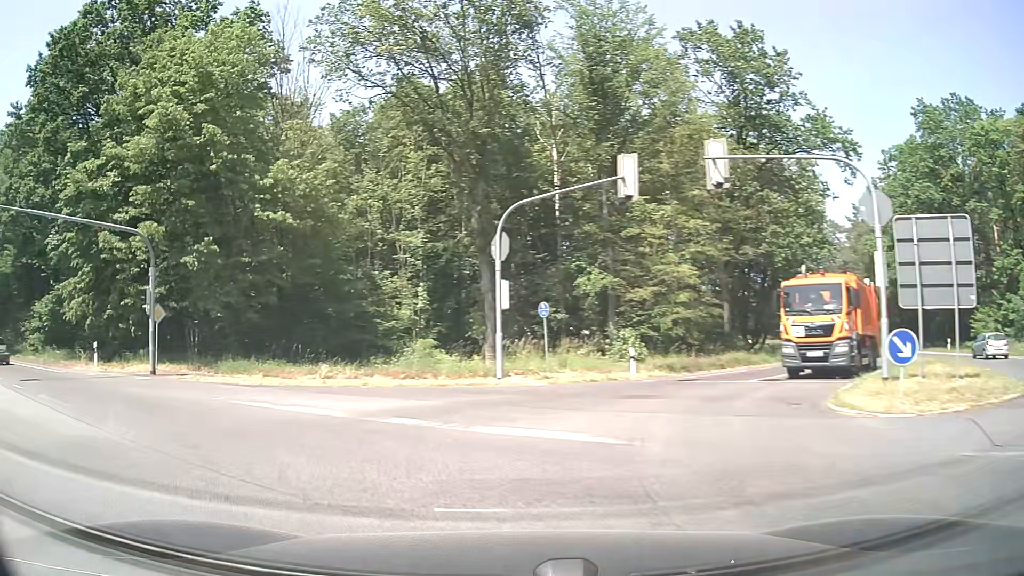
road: secondary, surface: asphalt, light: Day
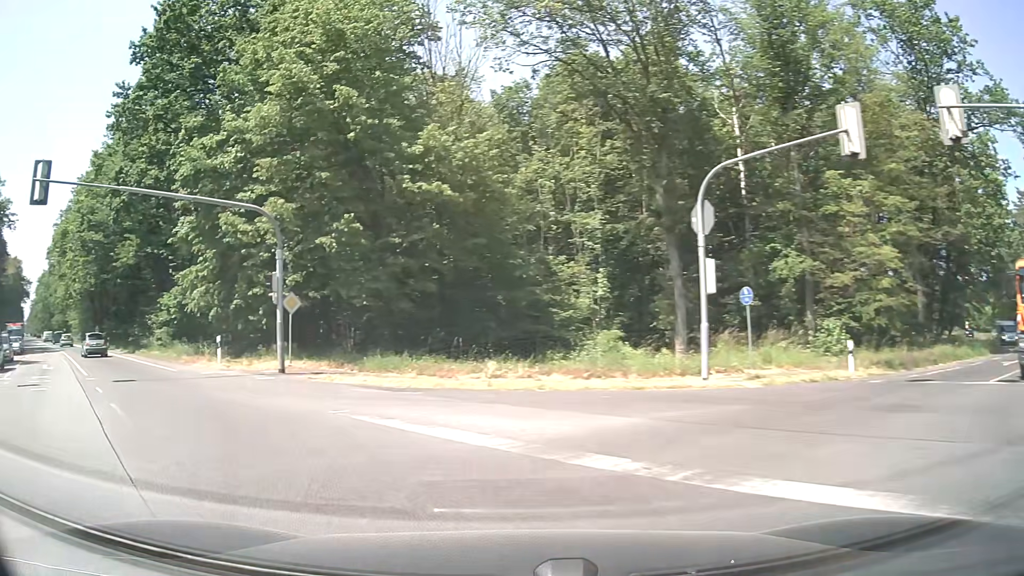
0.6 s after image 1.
(-0.6, +3.9) m; -15°
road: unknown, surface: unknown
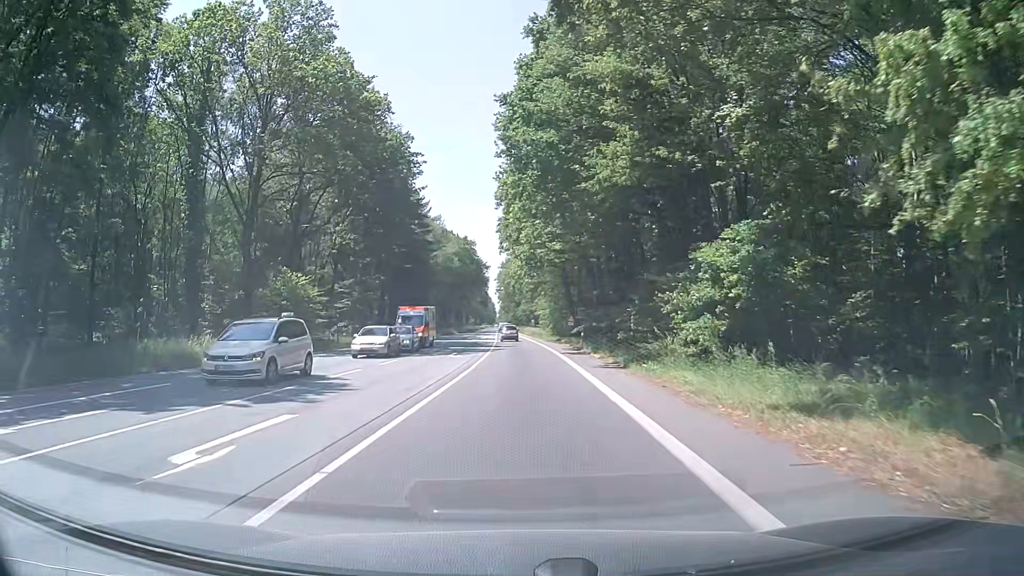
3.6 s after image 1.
(-12.9, +21.1) m; -44°
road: secondary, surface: asphalt
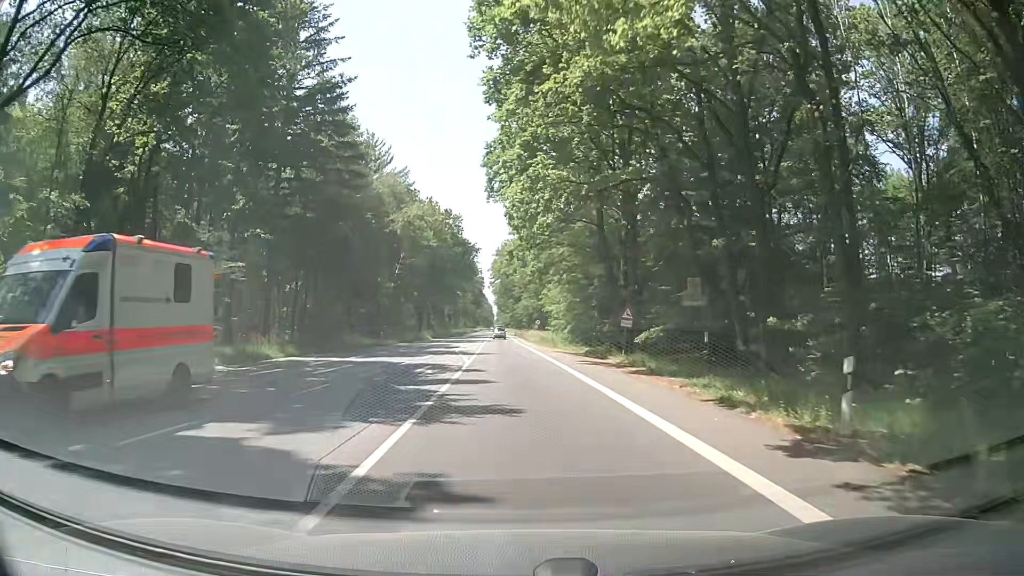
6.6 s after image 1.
(+0.2, +36.0) m; +1°
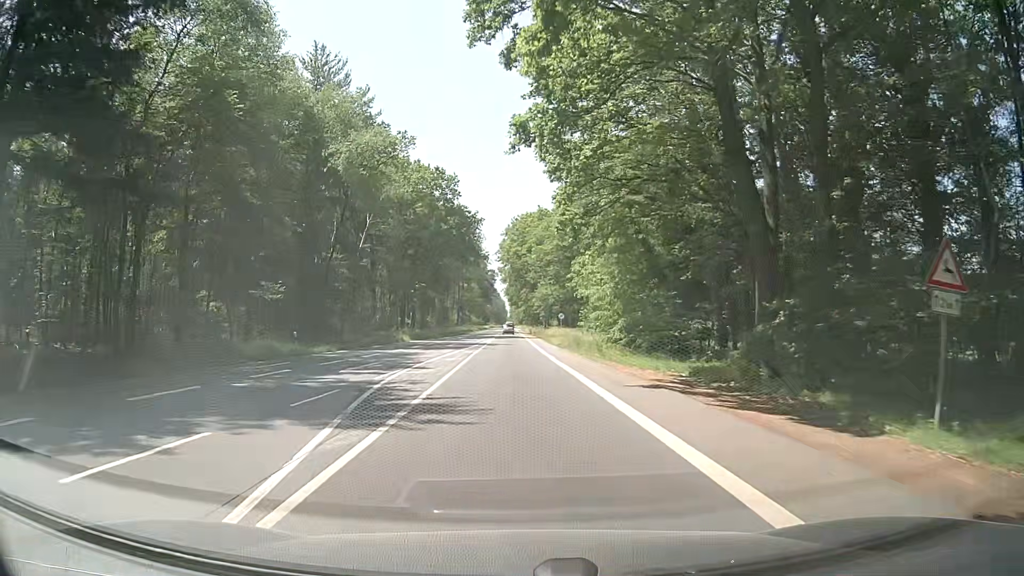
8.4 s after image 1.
(-0.2, +26.2) m; -1°
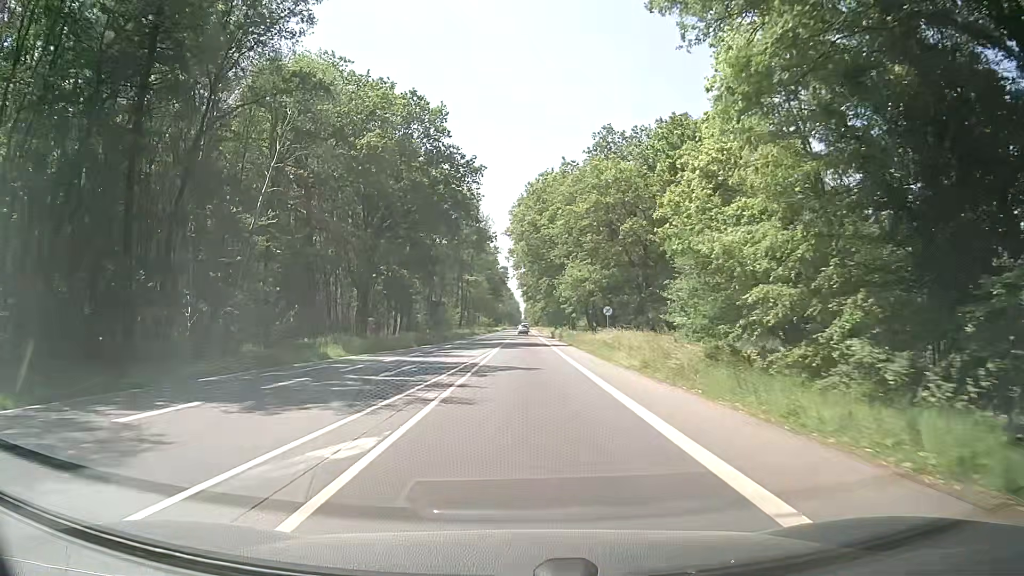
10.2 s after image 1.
(-0.7, +26.8) m; -2°
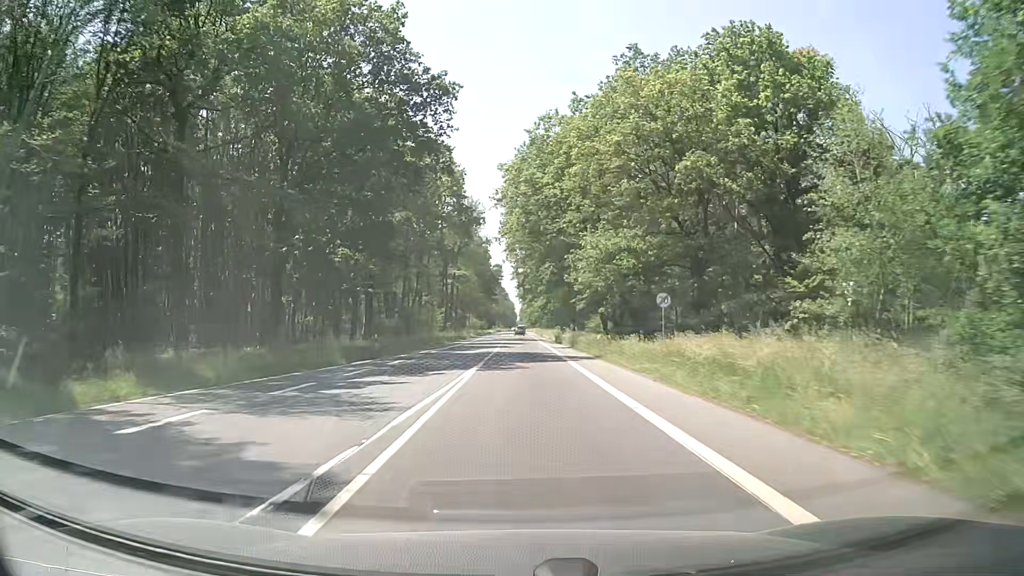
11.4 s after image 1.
(0.0, +18.8) m; 0°
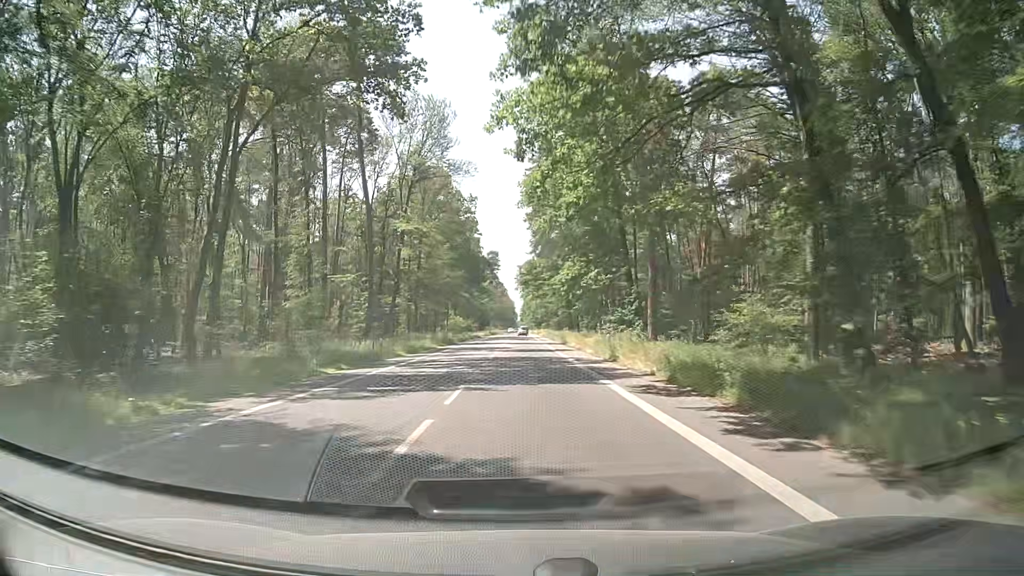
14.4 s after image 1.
(+0.2, +52.4) m; 0°
(0, +10) (0, +20) (0, +30) (0, +40) (0, +50) (+1, +60) (+1, +70) (+1, +80) (+1, +90) (+2, +100) m
